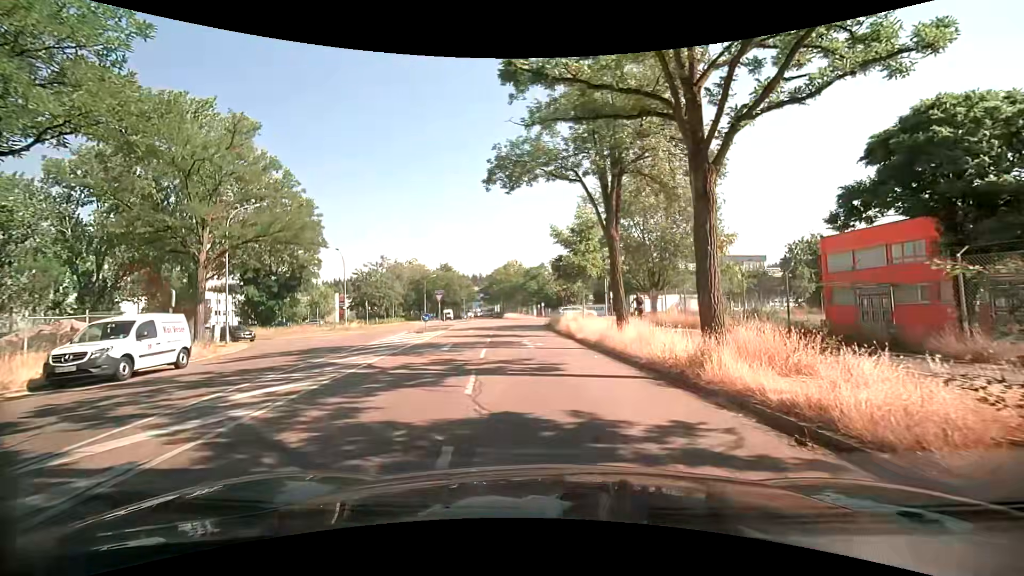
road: residential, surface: asphalt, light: Day
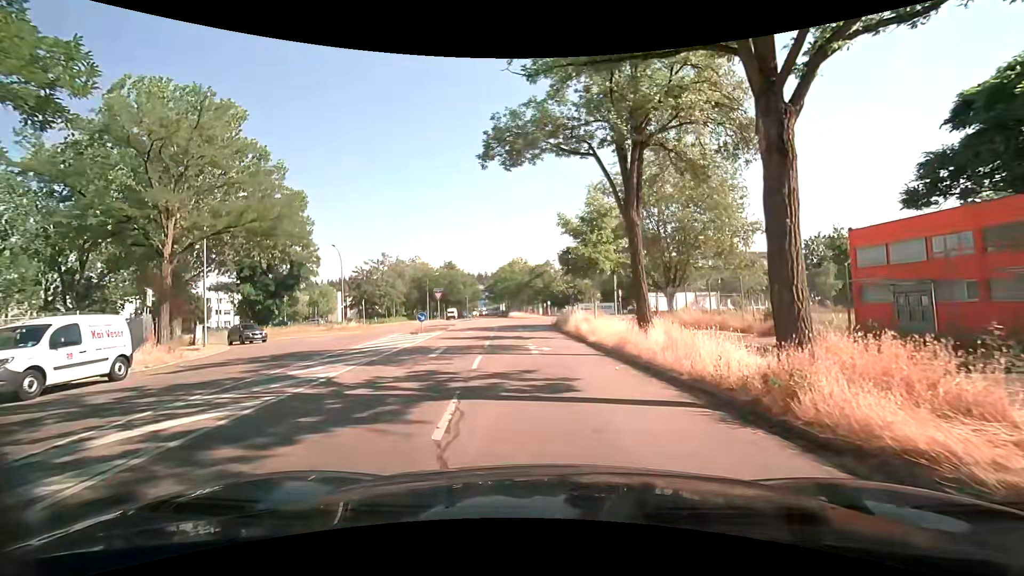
(0.0, +2.7) m; +1°
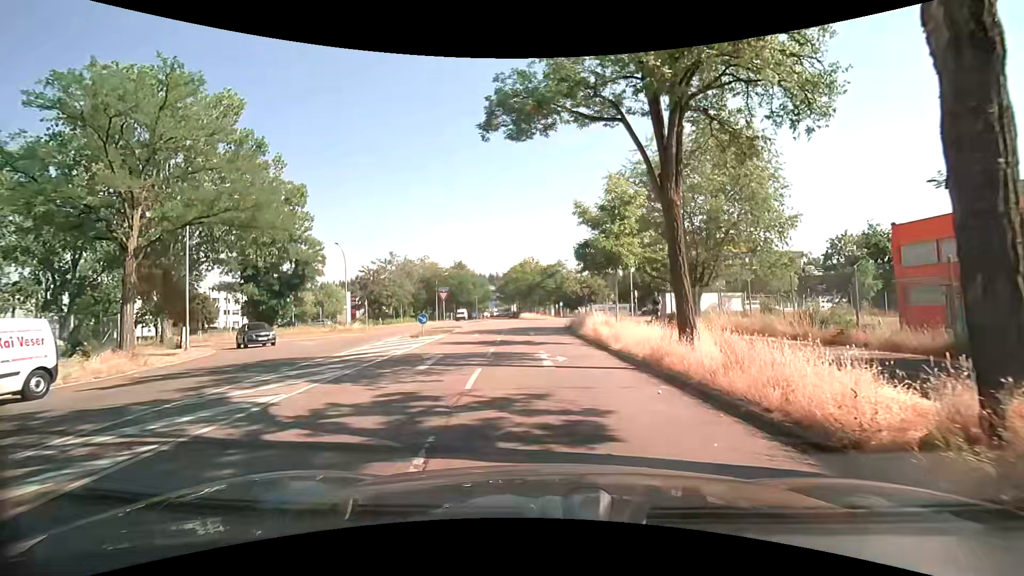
(-0.1, +2.7) m; -1°
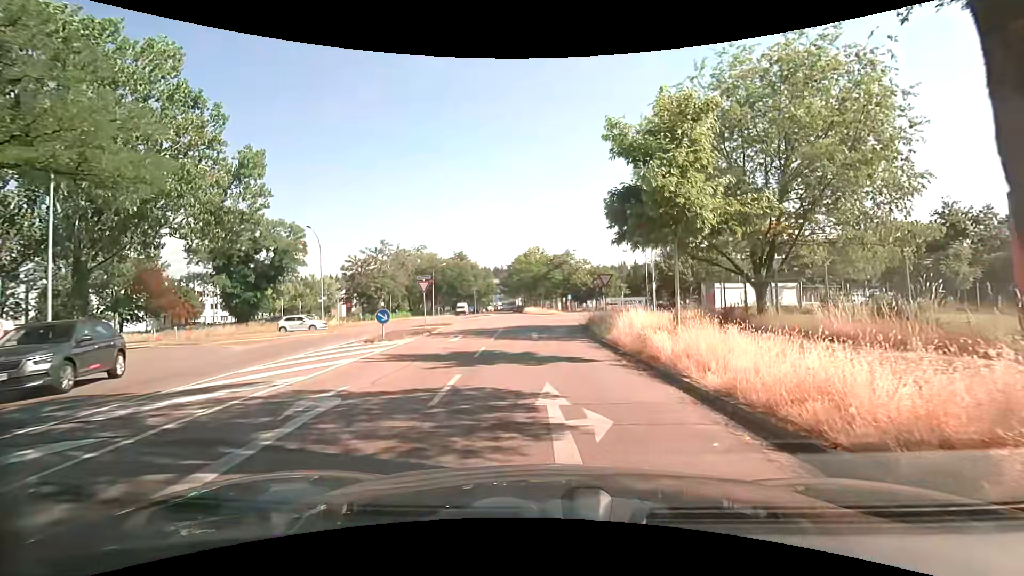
(-0.1, +7.8) m; -1°
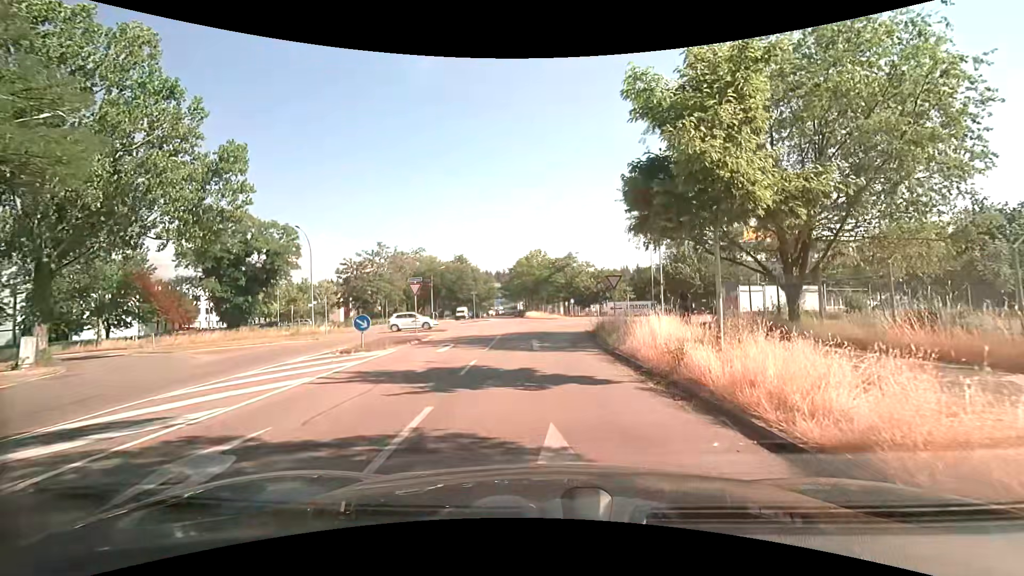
(0.0, +2.5) m; -1°
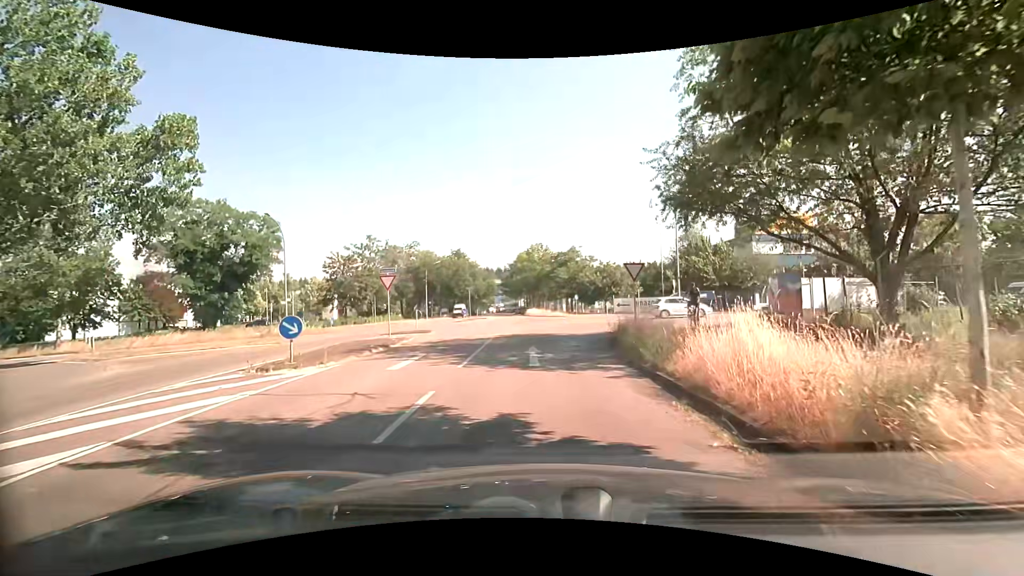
(+0.1, +5.1) m; -1°
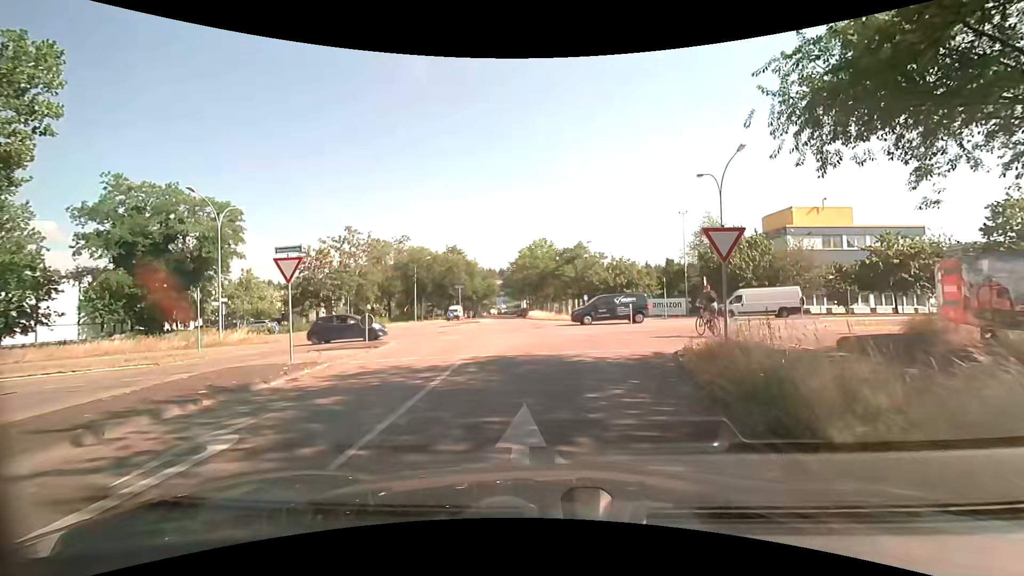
(+0.2, +9.0) m; +1°
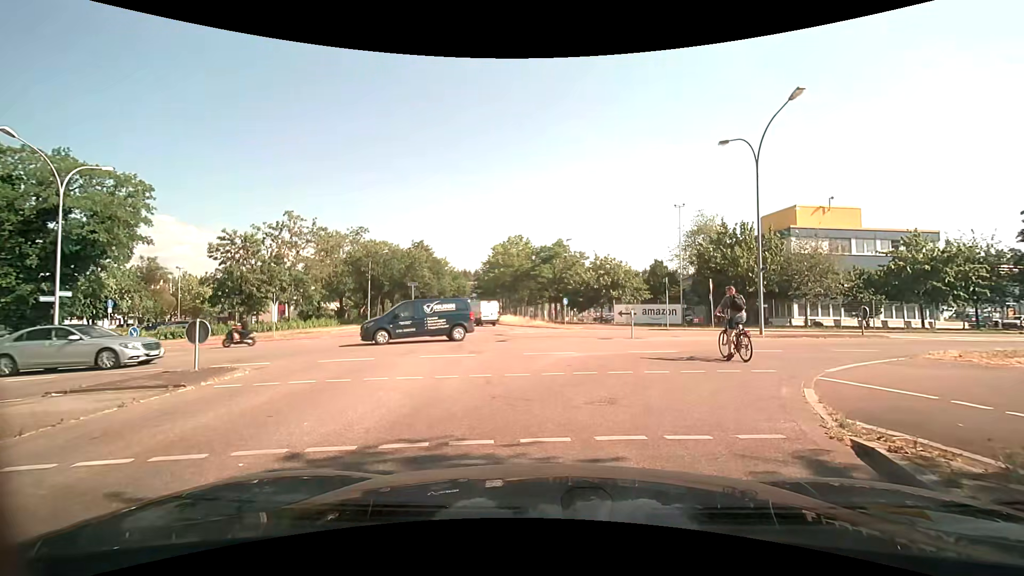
(+0.2, +8.7) m; +5°
(0, +10) (+5, +18) (+14, +22) (+24, +24) (+34, +26) (+44, +27) (+54, +29) (+64, +31) (+74, +33) (+83, +35) m
